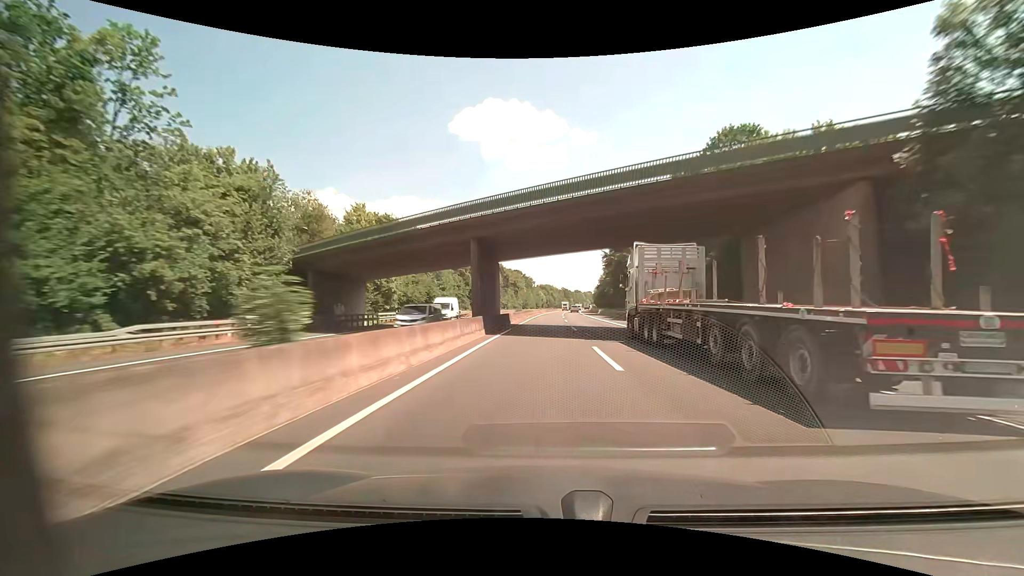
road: motorway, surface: asphalt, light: Day
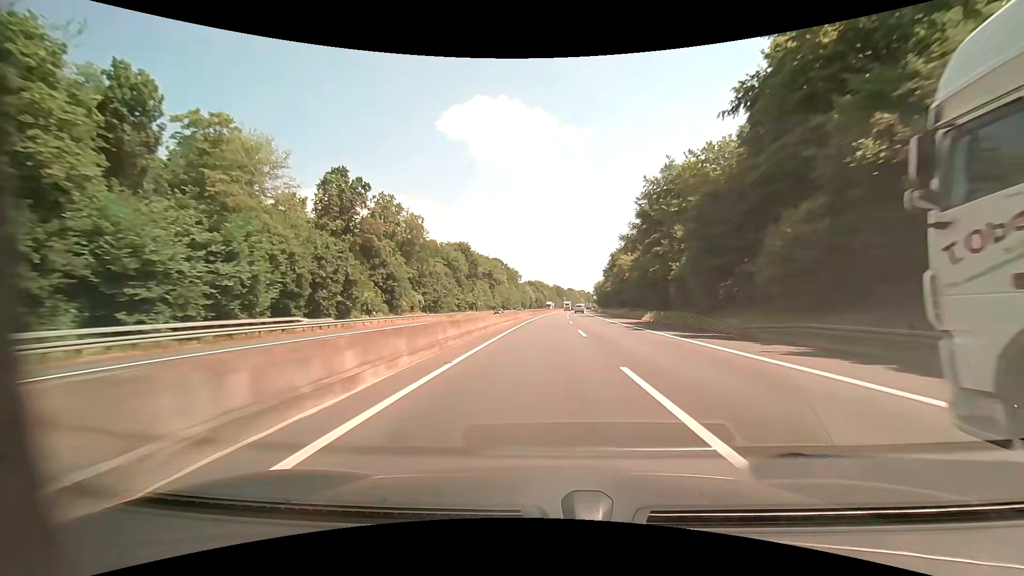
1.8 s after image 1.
(+0.6, +60.3) m; +1°
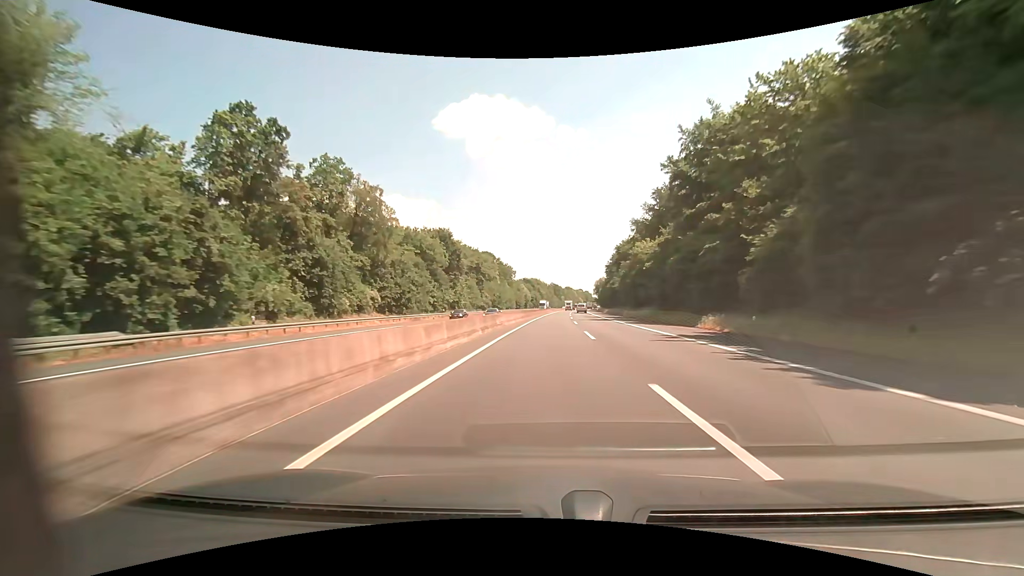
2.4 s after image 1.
(+0.1, +20.3) m; 0°
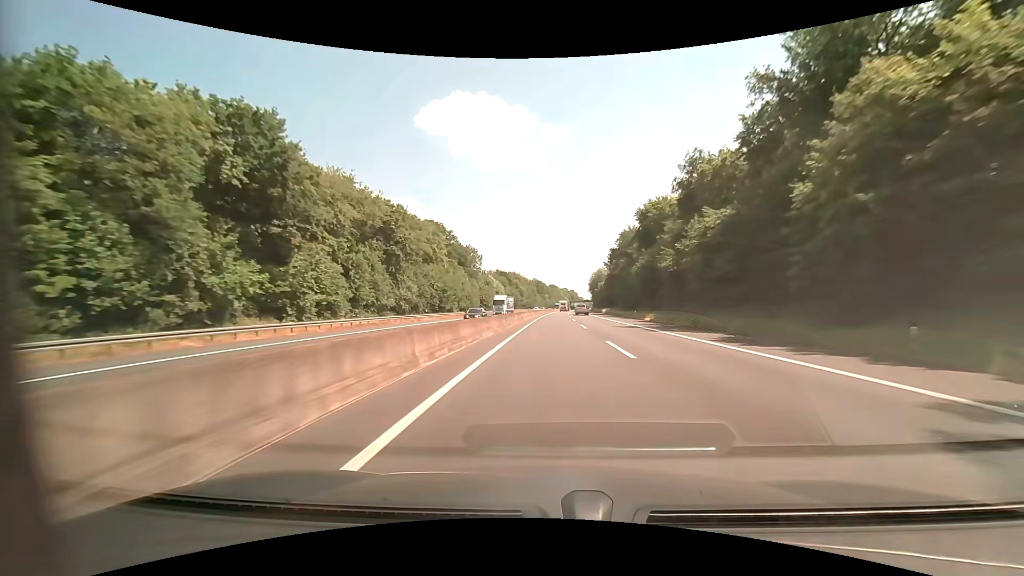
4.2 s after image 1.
(+0.9, +61.2) m; +2°
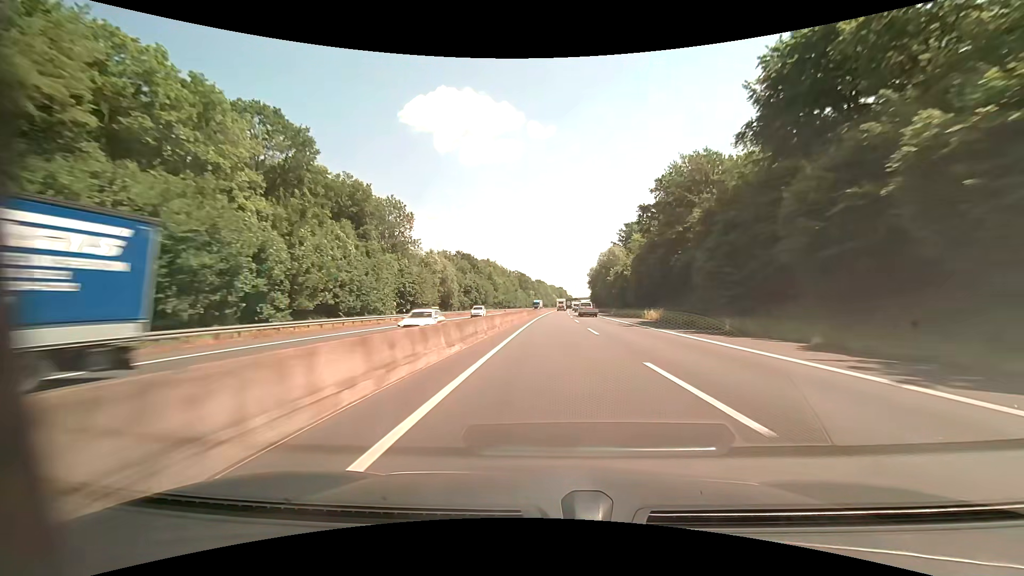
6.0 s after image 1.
(+0.8, +61.6) m; +1°
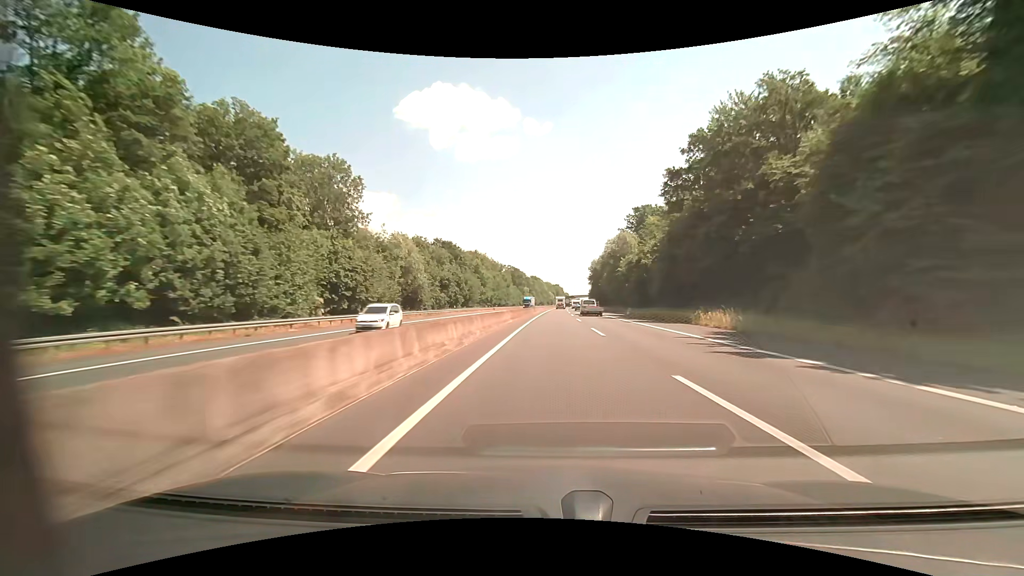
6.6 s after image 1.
(+0.1, +20.3) m; +1°
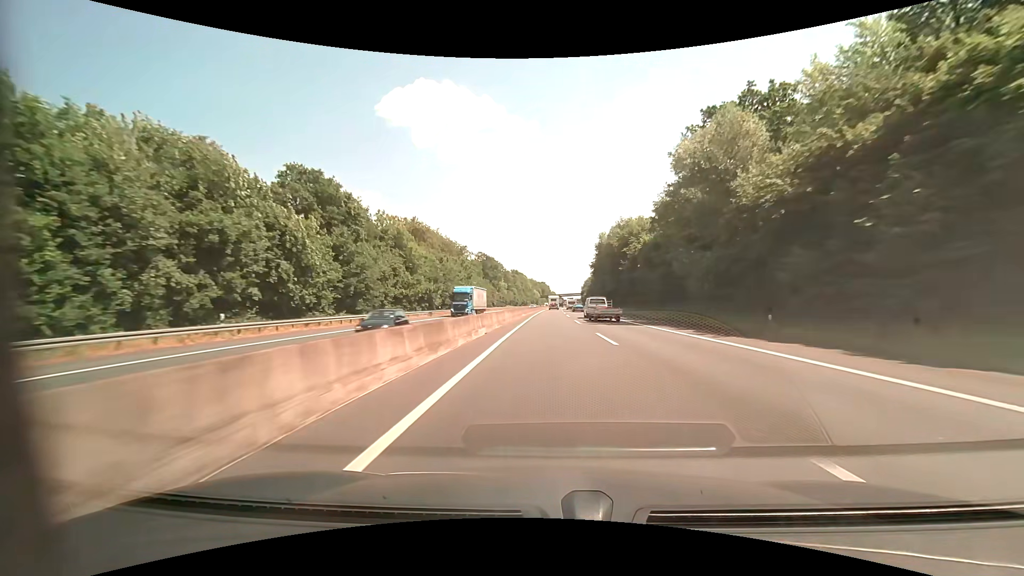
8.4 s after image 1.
(+0.8, +58.6) m; +2°
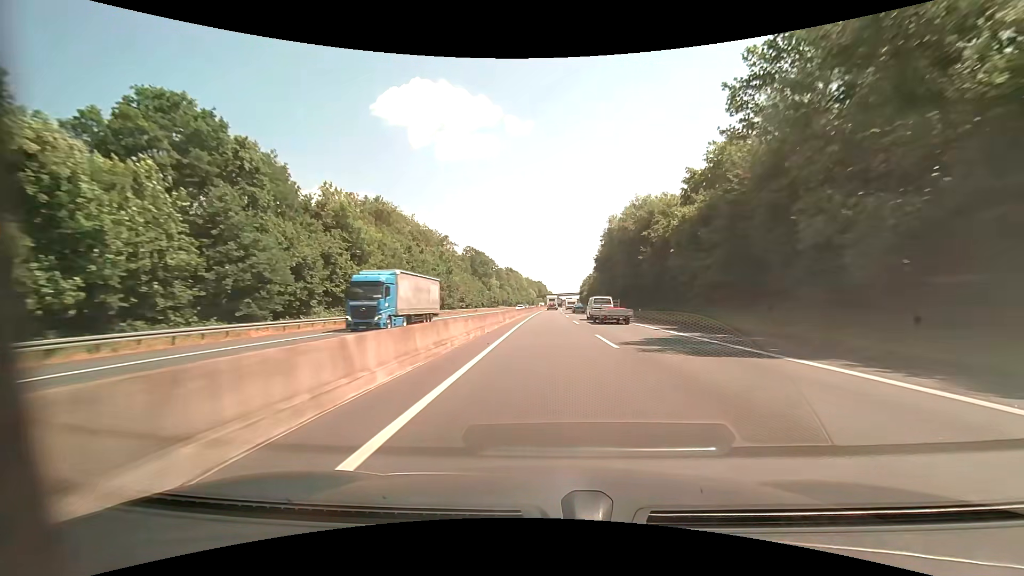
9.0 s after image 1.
(+0.1, +18.7) m; 0°
(0, +10) (0, +20) (0, +30) (0, +40) (+1, +50) (+1, +60) (+1, +70) (+2, +80) (+2, +90) (+2, +100) m
